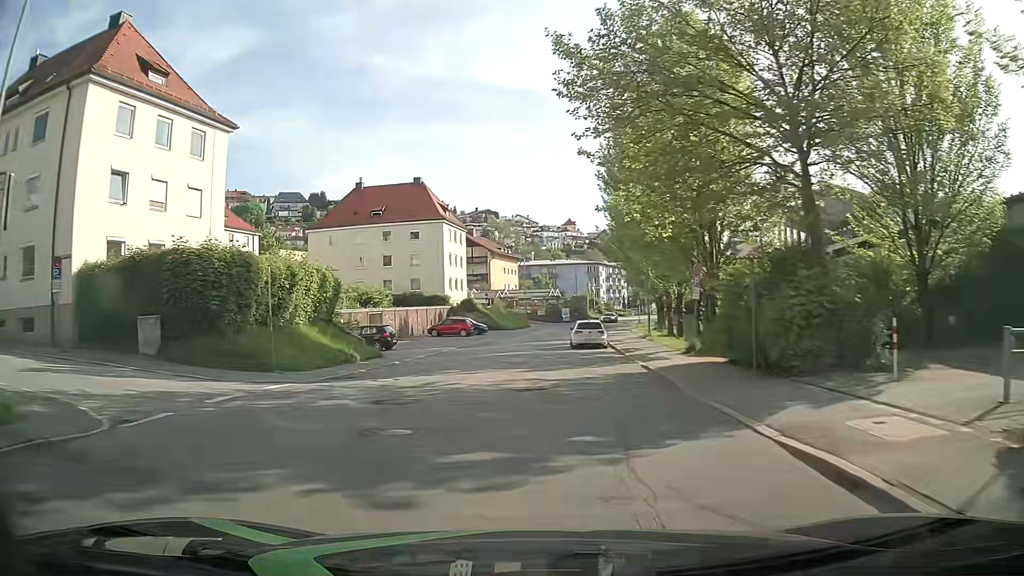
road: tertiary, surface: asphalt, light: Day
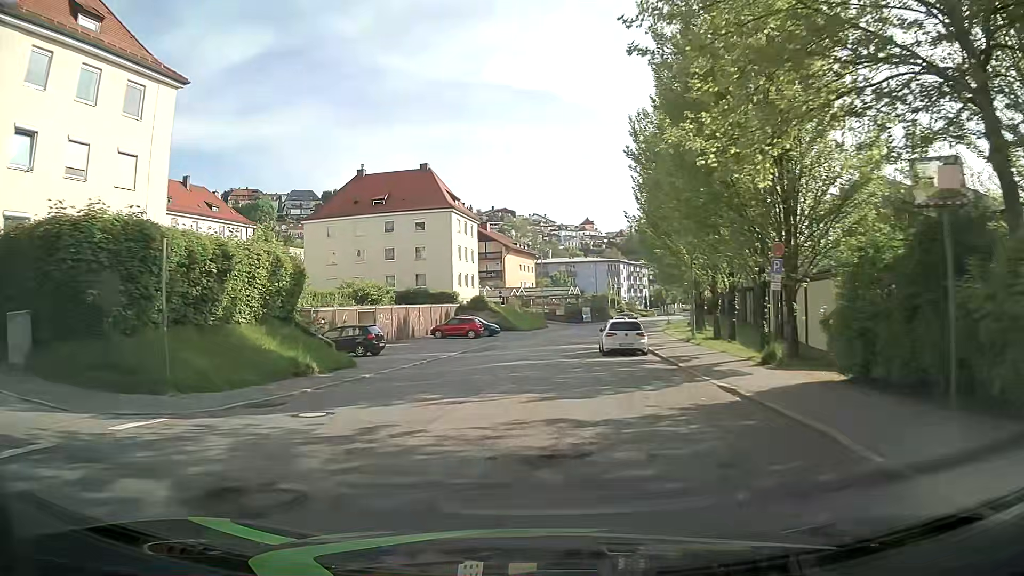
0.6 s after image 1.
(0.0, +7.4) m; -1°
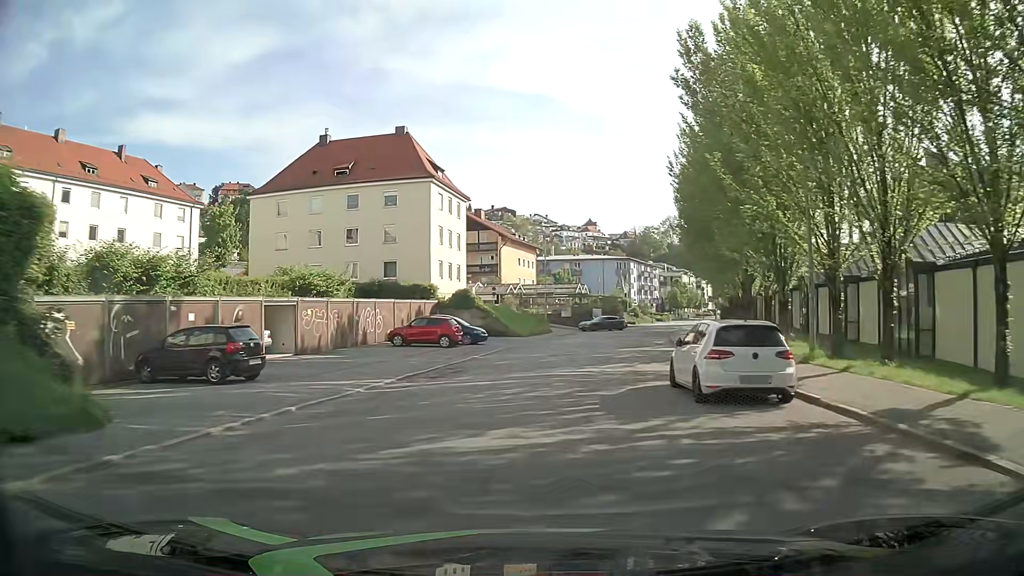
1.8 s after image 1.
(-0.3, +14.9) m; -1°
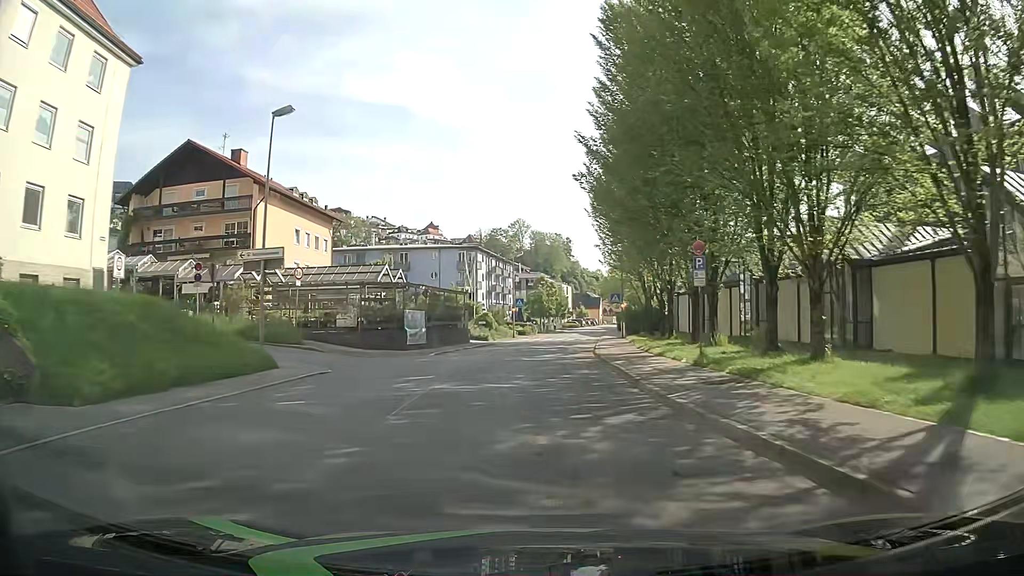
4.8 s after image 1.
(+4.4, +36.8) m; +14°
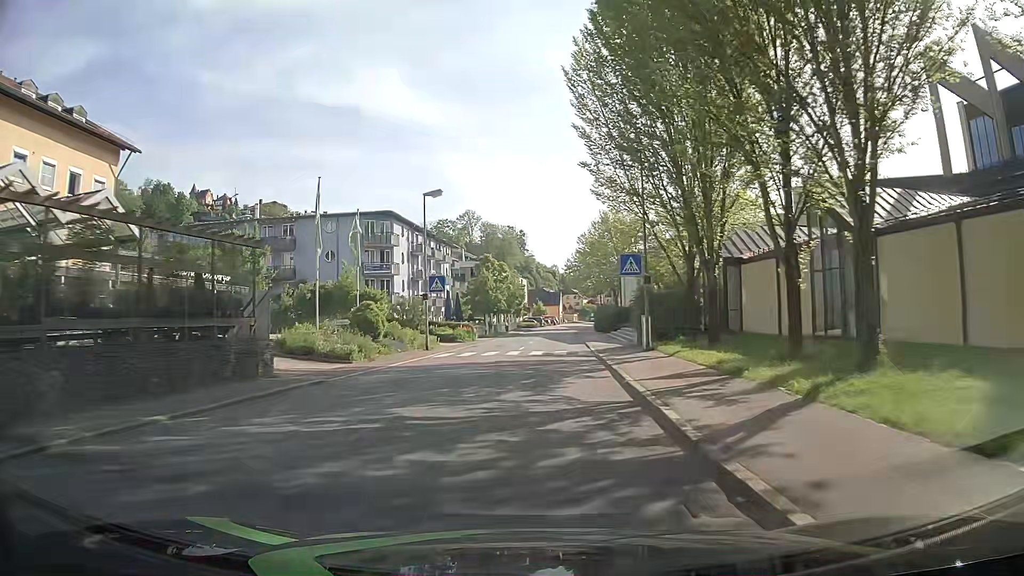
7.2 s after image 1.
(+0.8, +30.0) m; +3°
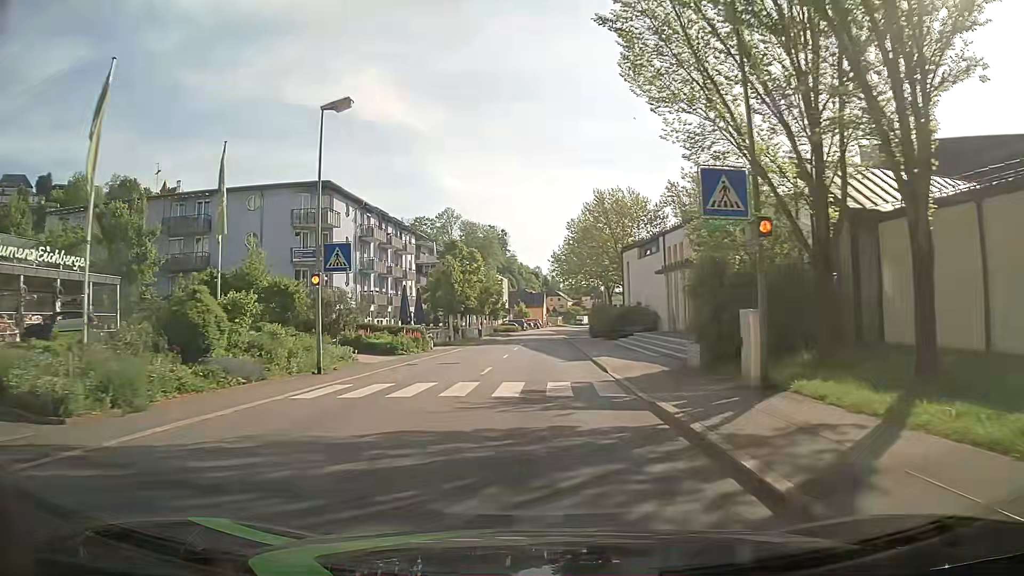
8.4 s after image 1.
(+0.3, +15.1) m; +2°
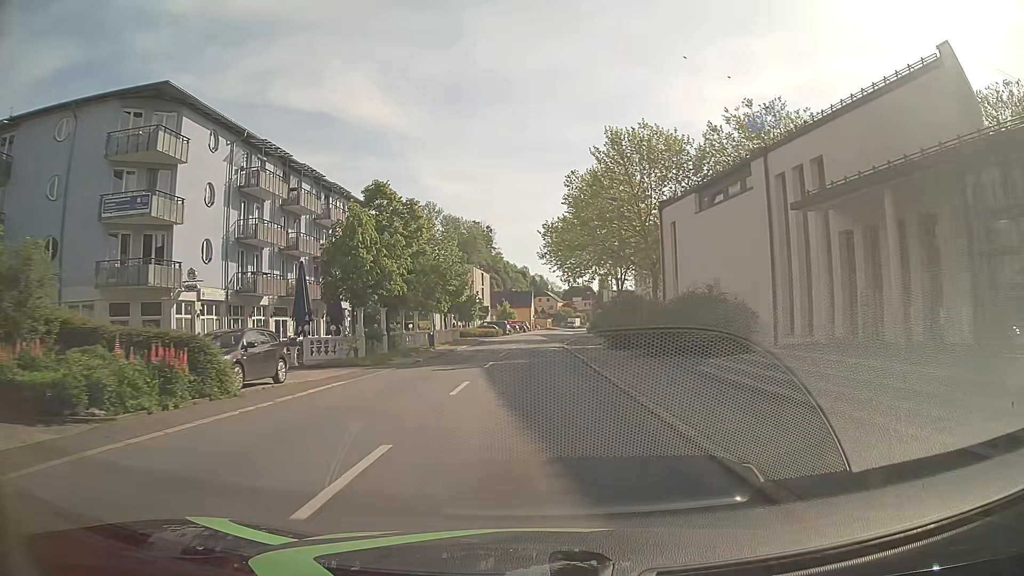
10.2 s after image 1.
(+0.2, +22.8) m; +1°
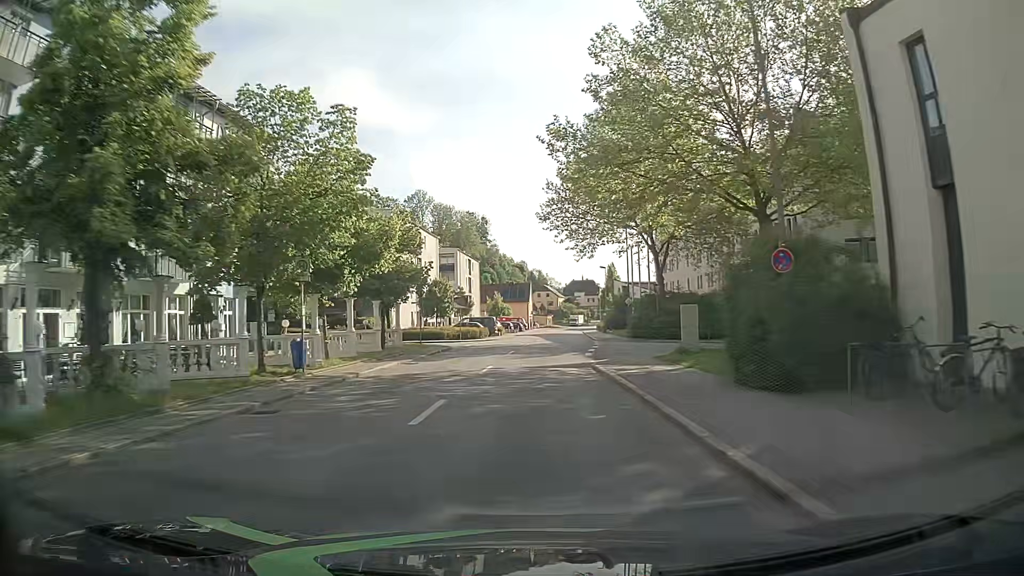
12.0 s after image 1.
(+0.1, +22.8) m; 0°
